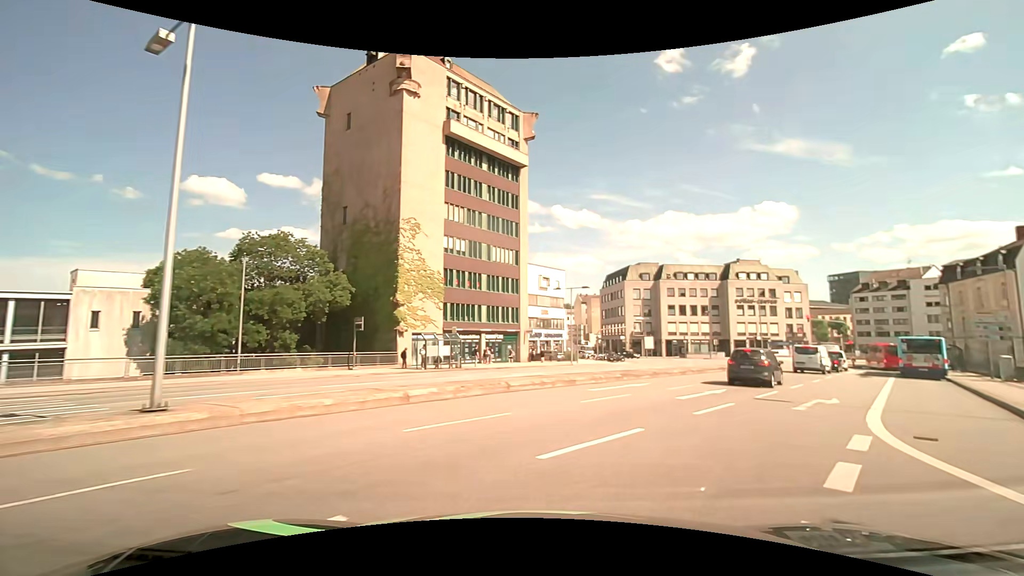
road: primary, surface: asphalt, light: Day
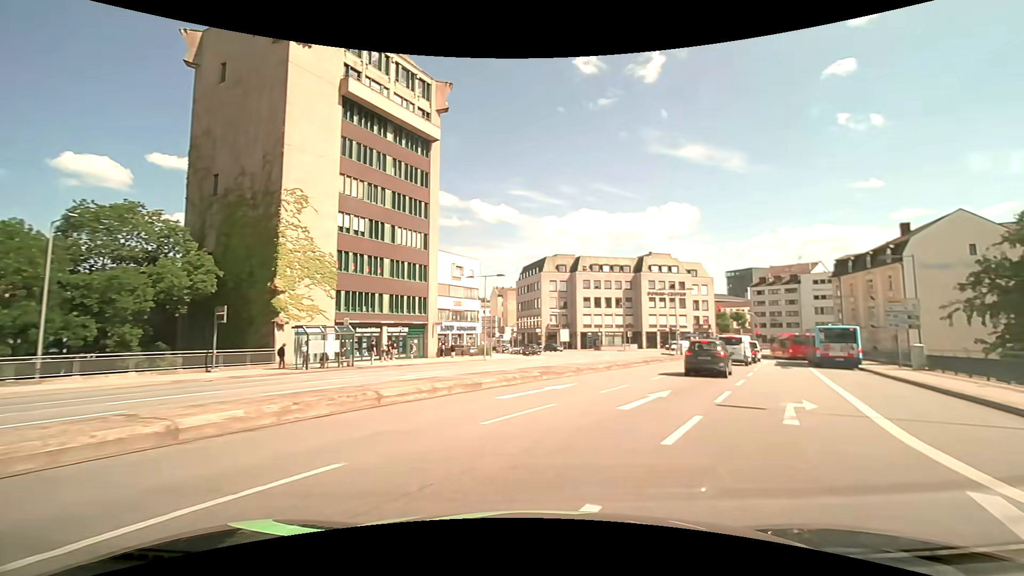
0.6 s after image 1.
(+0.4, +4.9) m; +9°
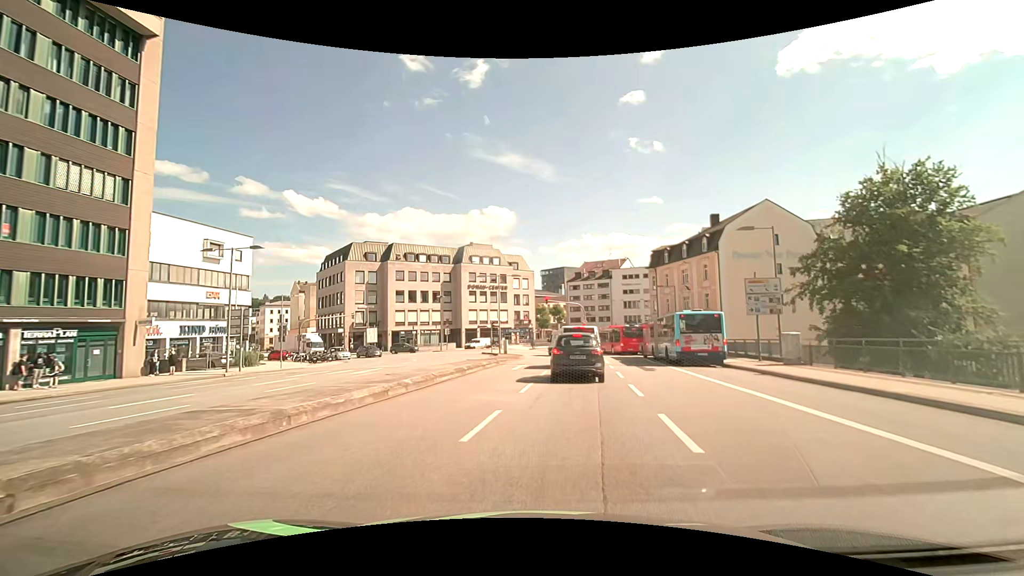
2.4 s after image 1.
(+2.3, +12.2) m; +21°
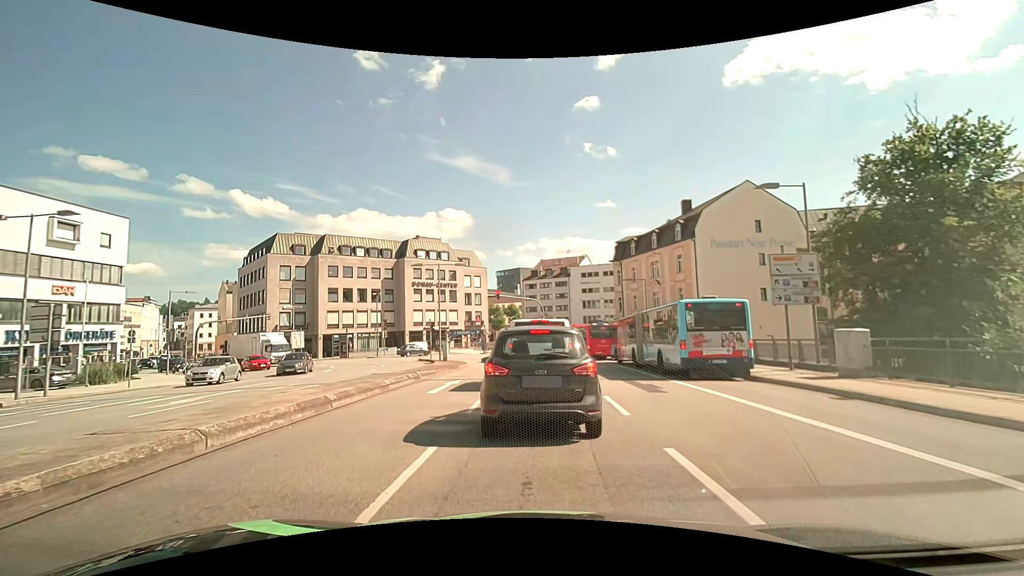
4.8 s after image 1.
(+0.4, +8.6) m; +4°
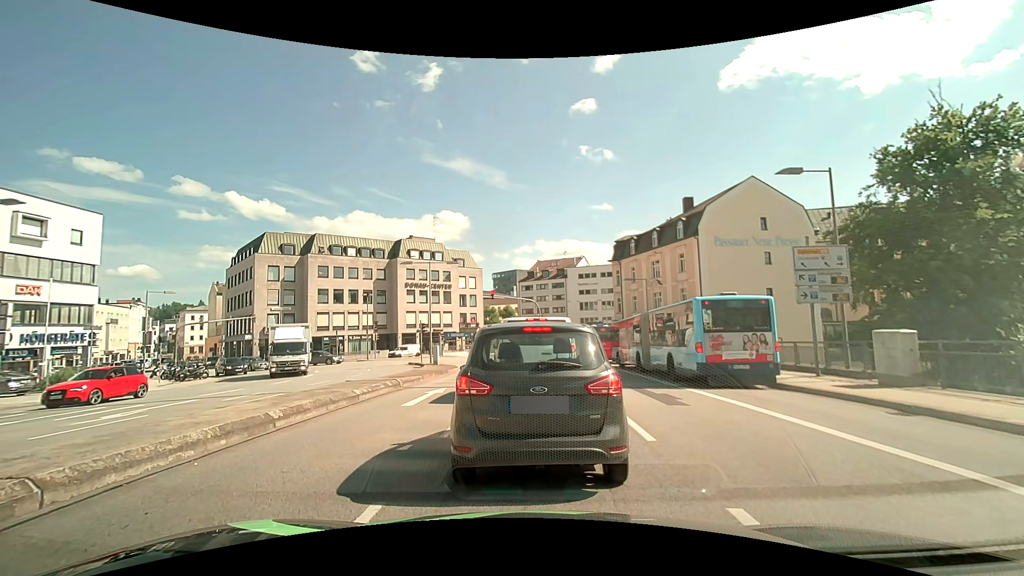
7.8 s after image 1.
(0.0, +2.1) m; 0°
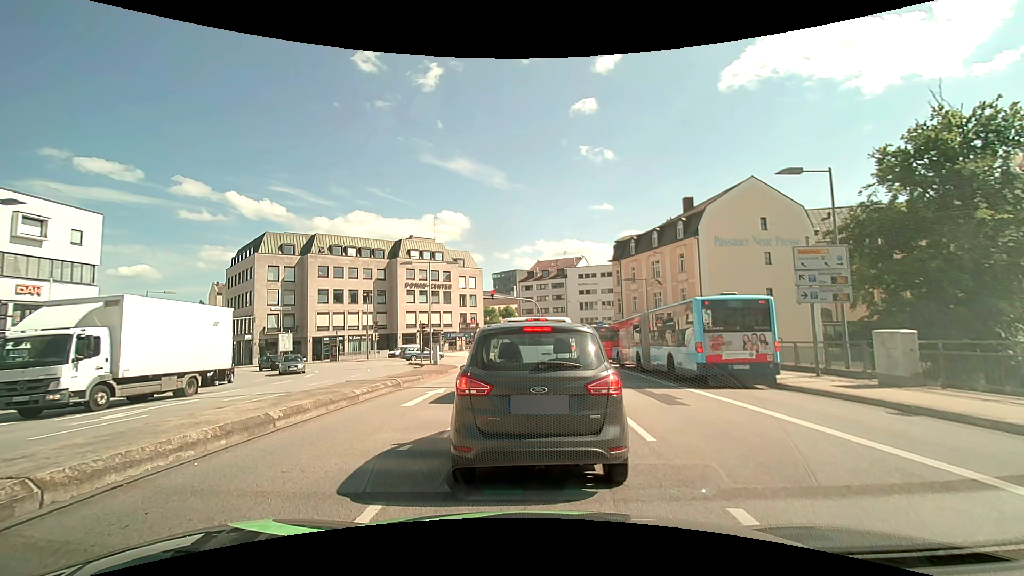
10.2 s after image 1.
(0.0, 0.0) m; 0°
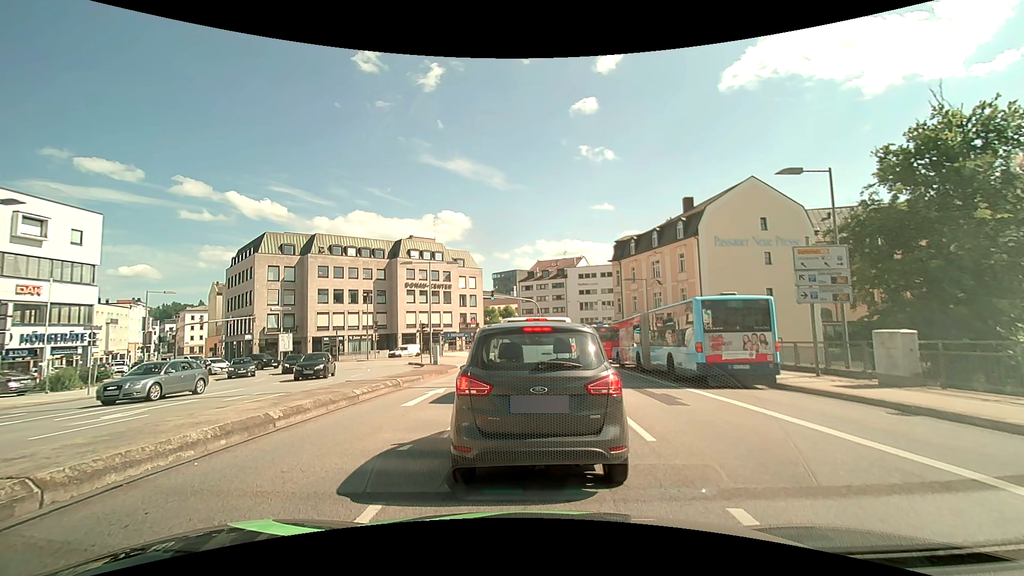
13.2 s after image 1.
(0.0, 0.0) m; 0°
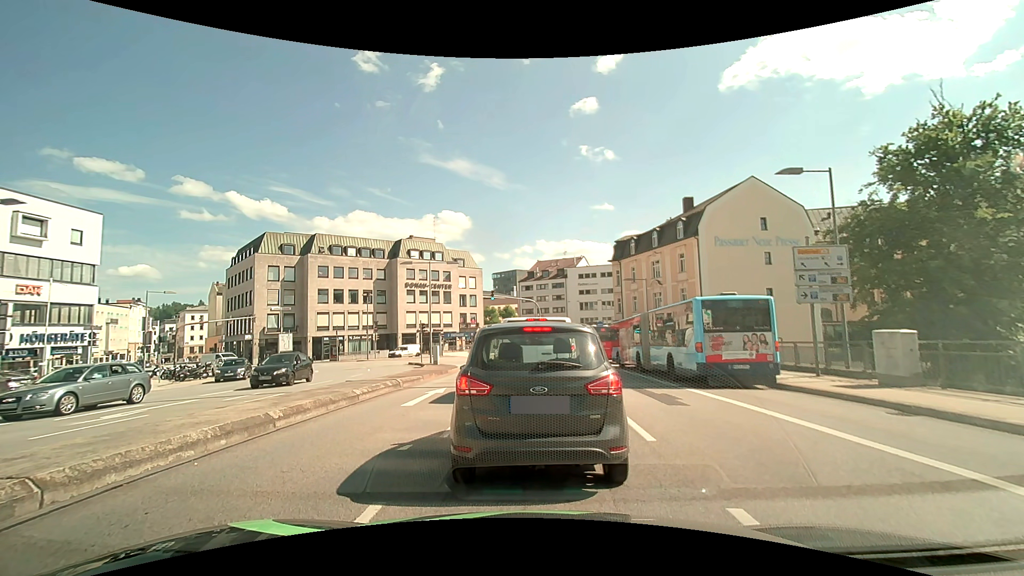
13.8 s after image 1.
(0.0, 0.0) m; 0°
